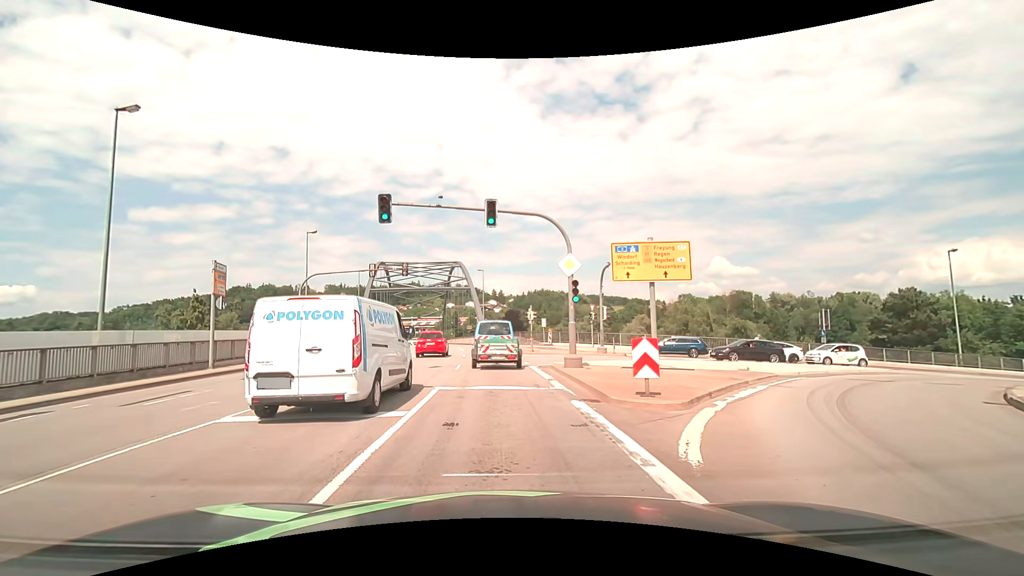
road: primary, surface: asphalt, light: Day
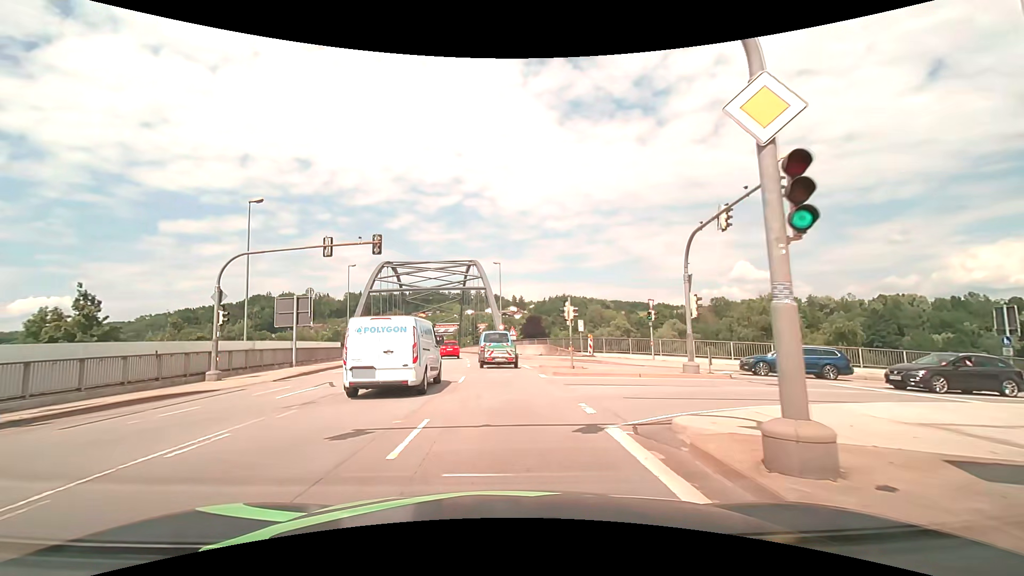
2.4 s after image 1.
(-0.3, +13.4) m; -3°
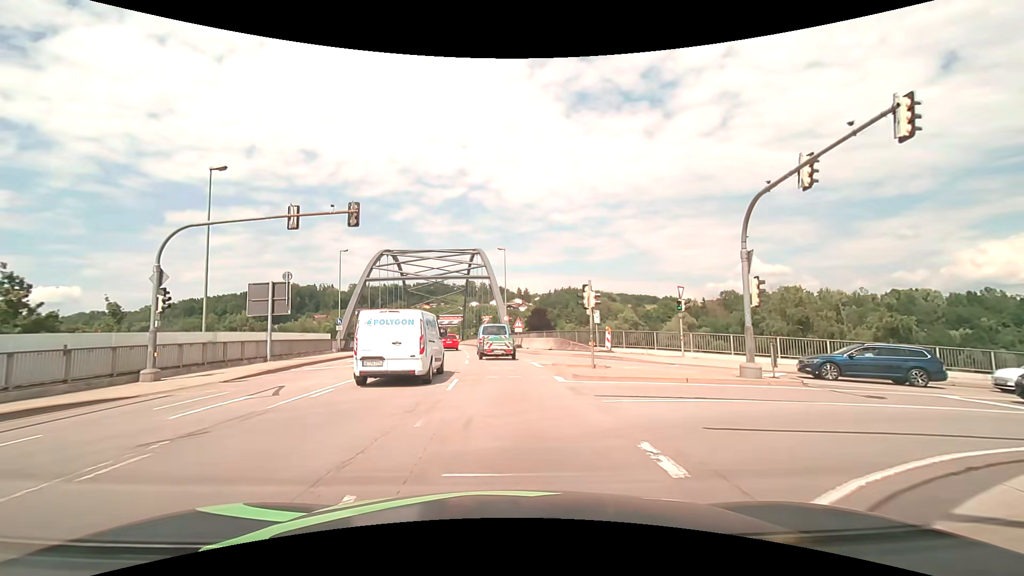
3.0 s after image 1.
(0.0, +4.6) m; 0°
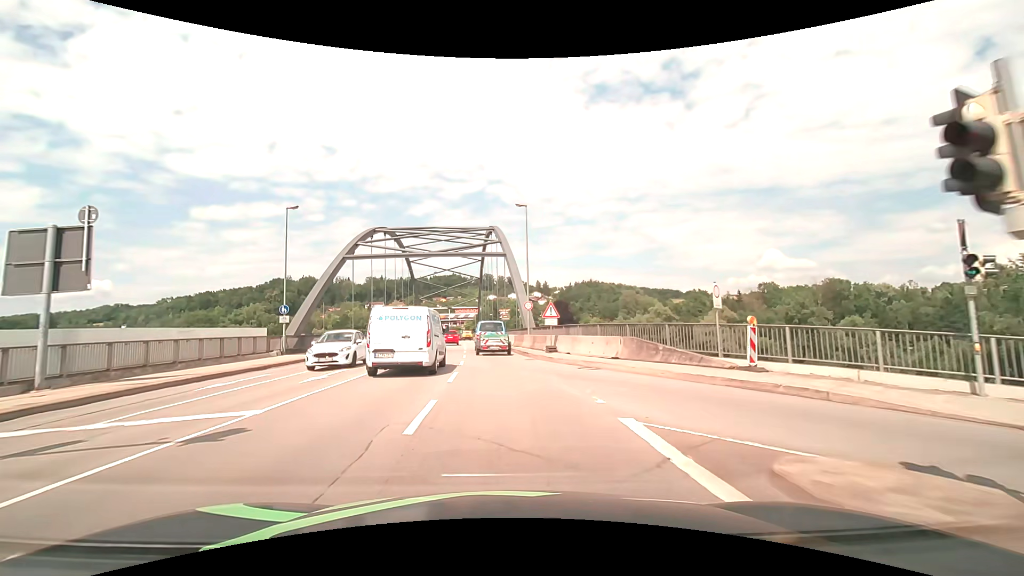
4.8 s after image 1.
(-0.3, +16.4) m; -2°
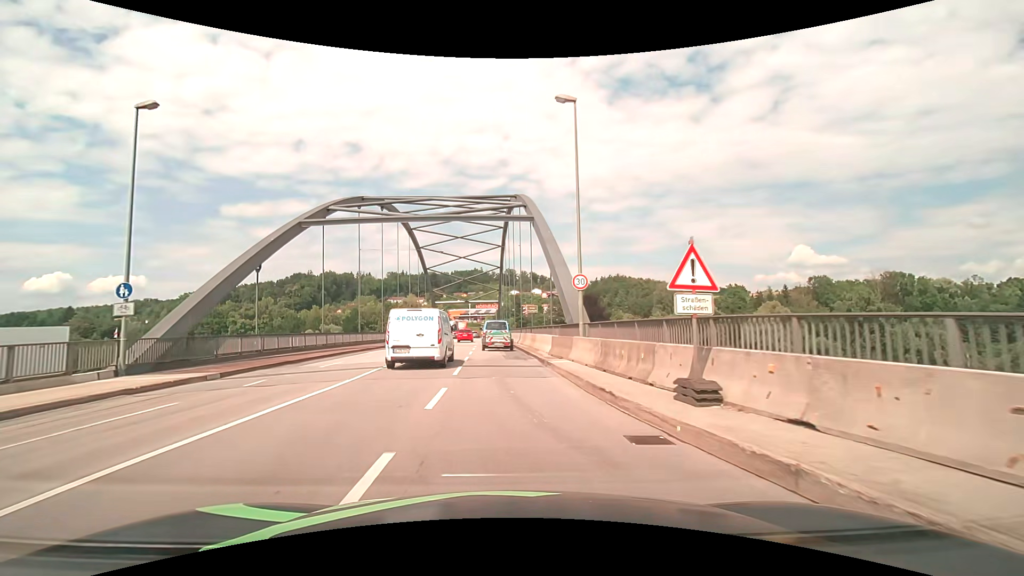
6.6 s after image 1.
(-0.3, +16.1) m; -2°
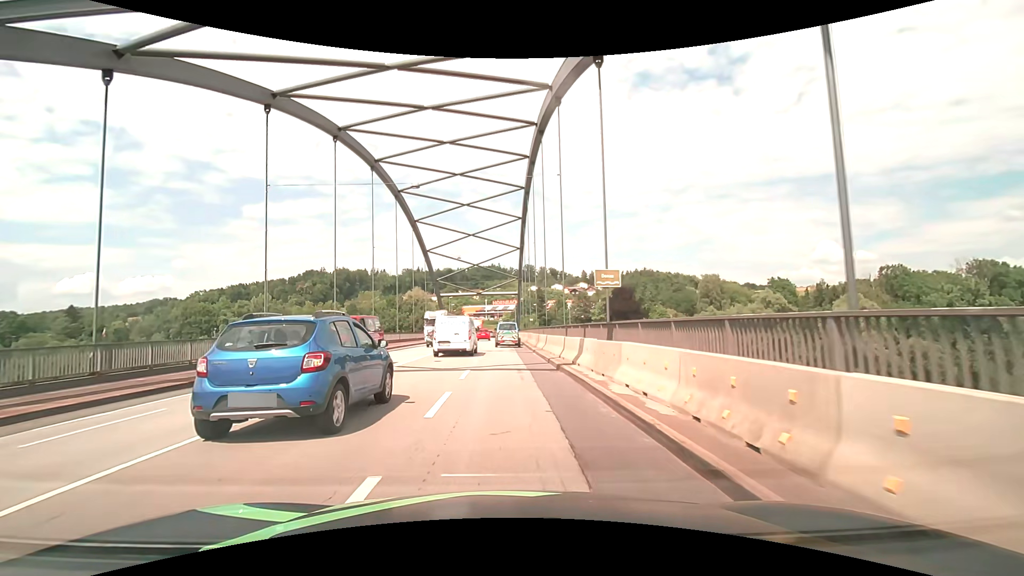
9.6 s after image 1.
(-0.8, +25.0) m; -2°
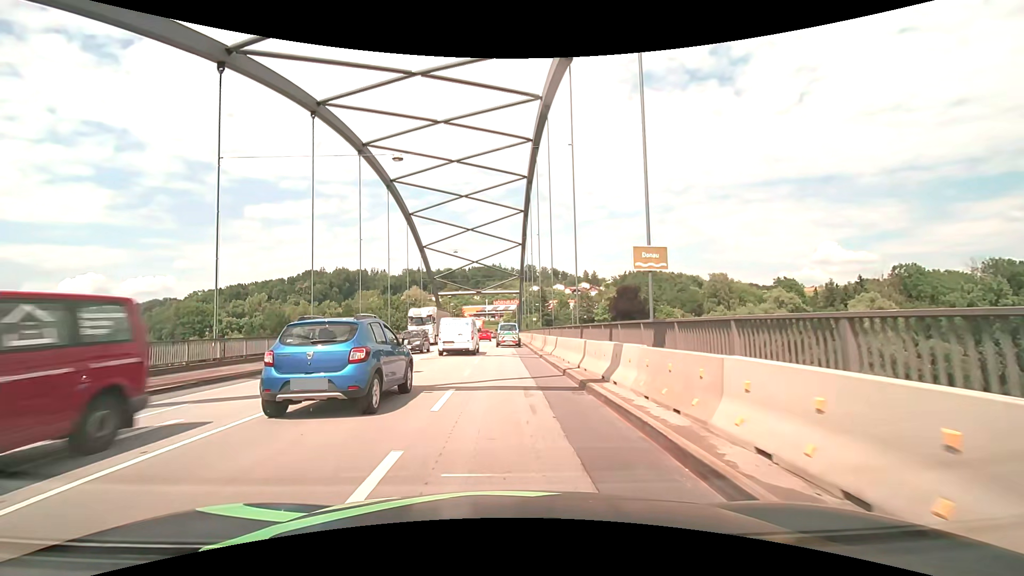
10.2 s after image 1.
(0.0, +5.1) m; 0°
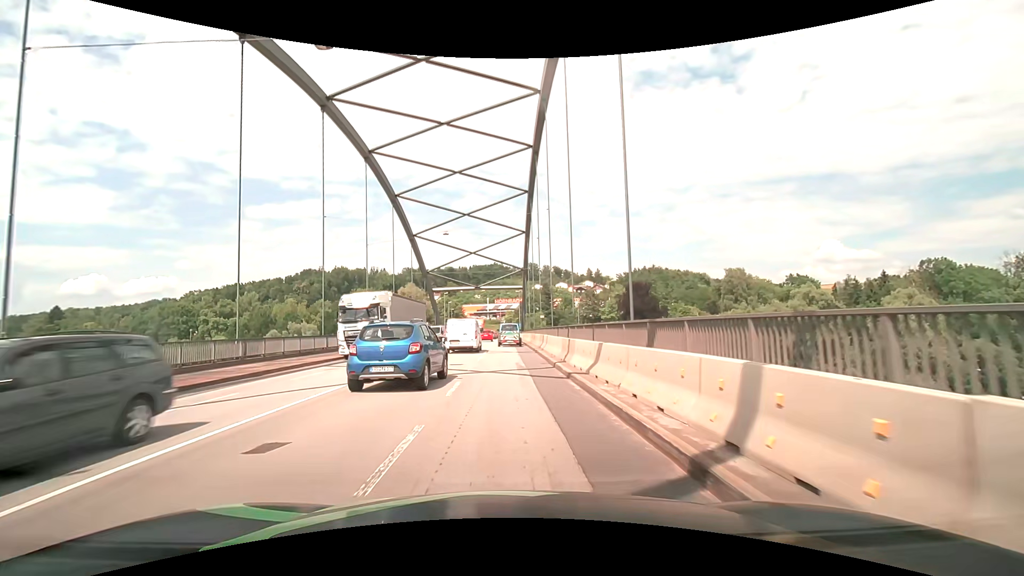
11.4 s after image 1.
(0.0, +10.2) m; 0°
(0, +10) (0, +20) (0, +30) (0, +40) (0, +50) (0, +60) (0, +70) (0, +80) (0, +90) (0, +100) m
